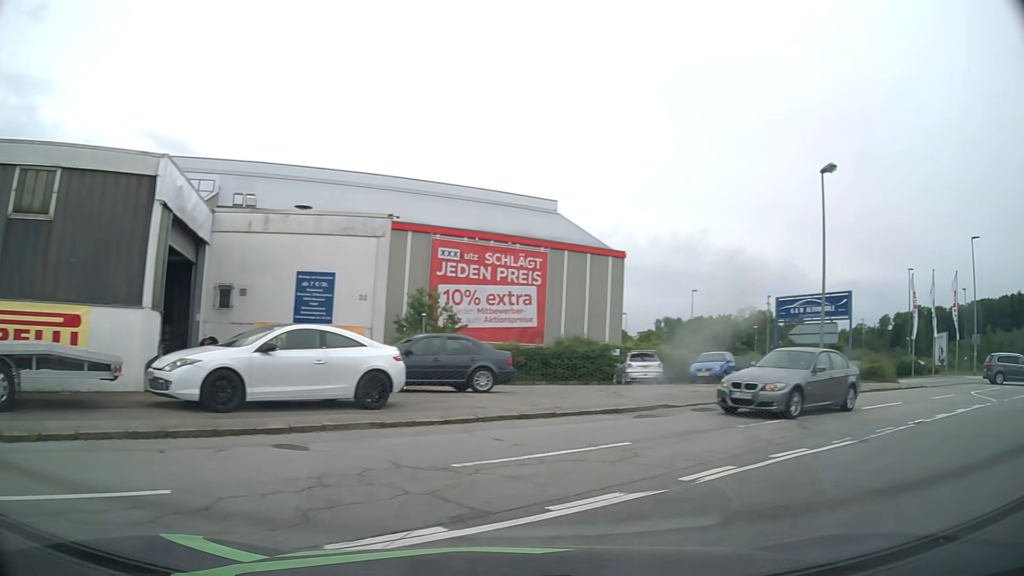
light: Day
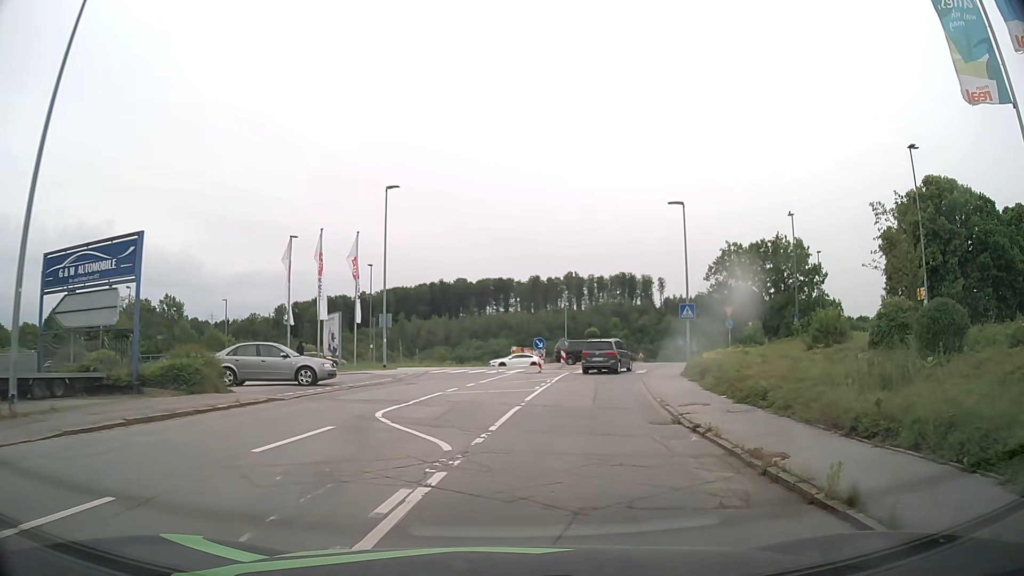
(+8.2, +12.0) m; +51°
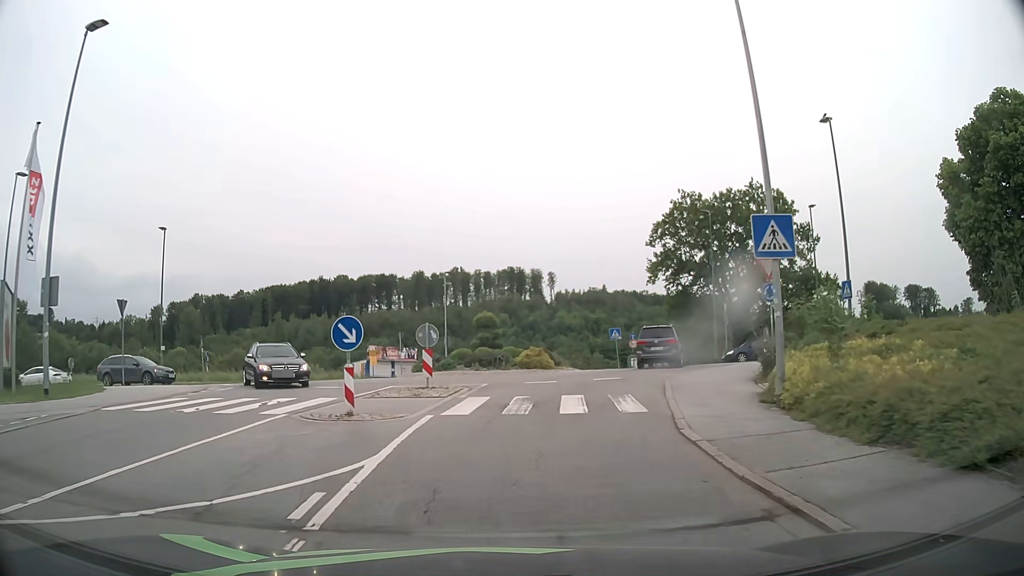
(+2.1, +21.6) m; +9°
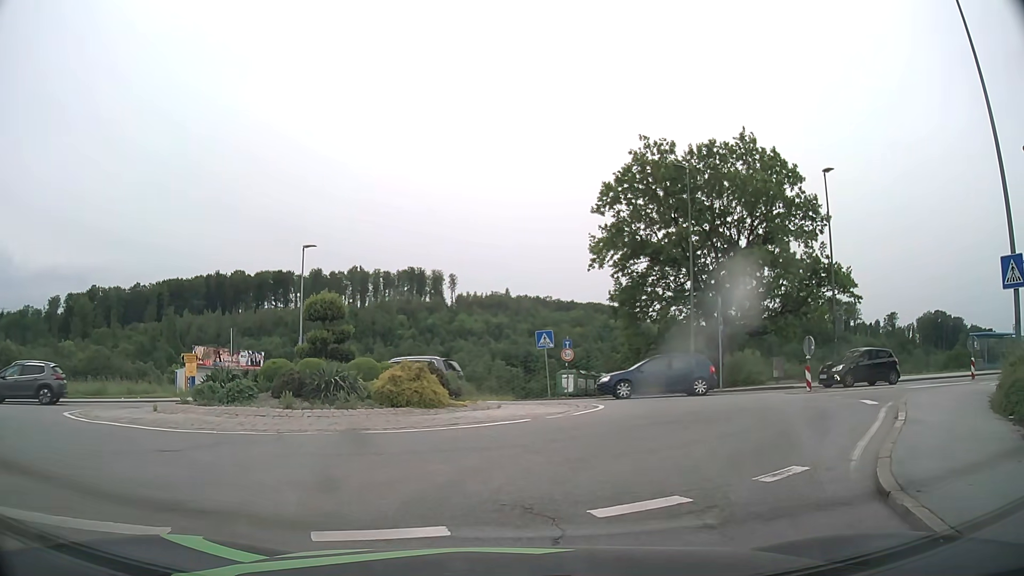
(+0.9, +14.4) m; +9°
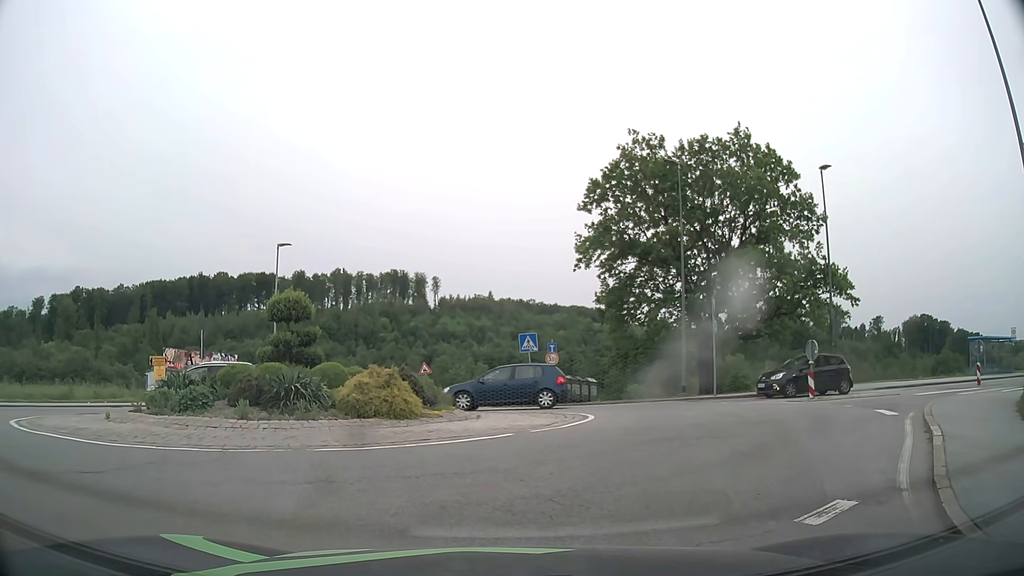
(0.0, +1.3) m; +1°
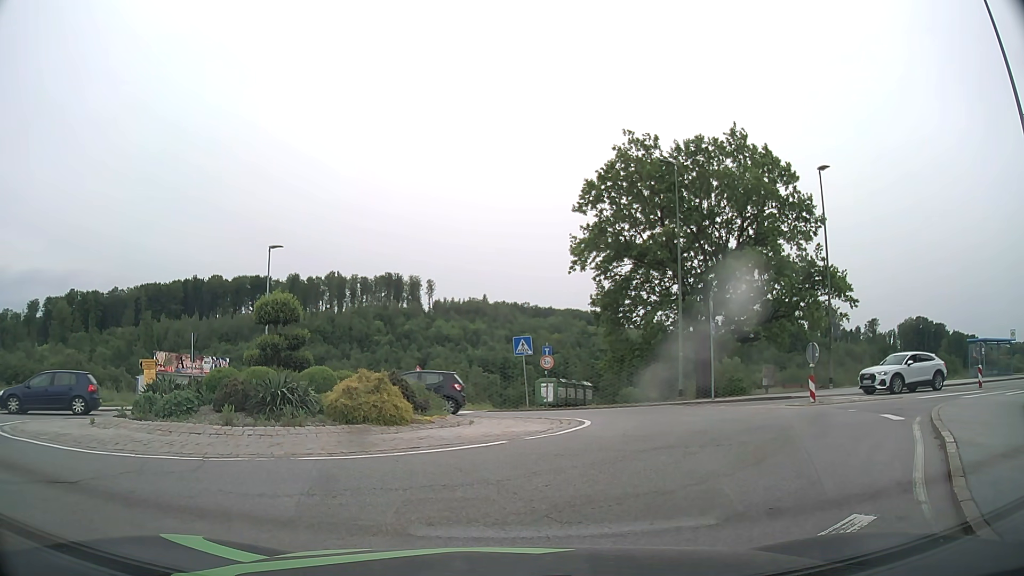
(0.0, +0.5) m; 0°
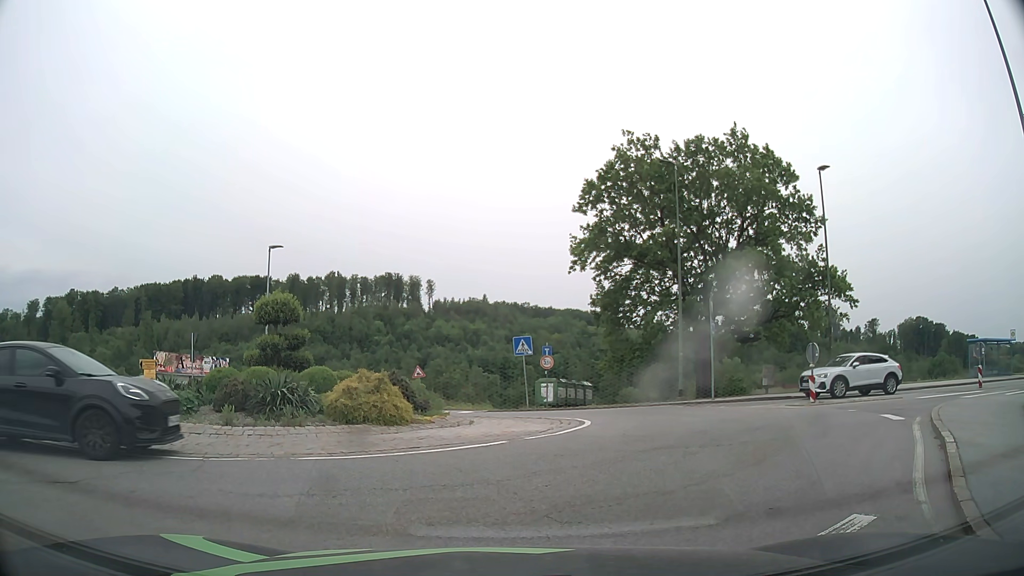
(0.0, 0.0) m; 0°
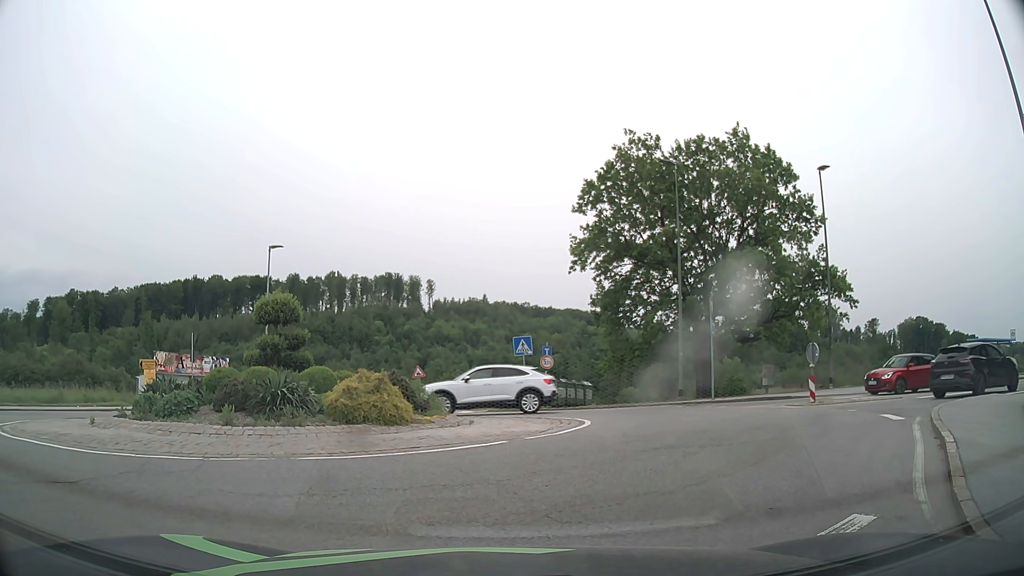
(0.0, 0.0) m; 0°
(+2, +10) (+3, +20) (-5, +25) (-14, +22) (-22, +17) (-32, +14) (-42, +12) (-51, +9) (-61, +7) (-71, +5) m
